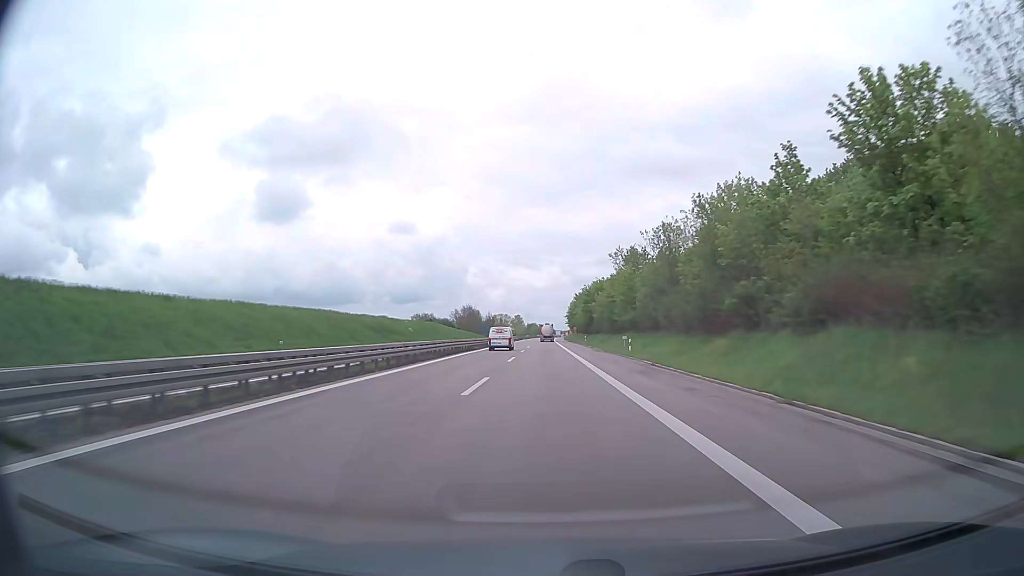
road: trunk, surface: asphalt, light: Day
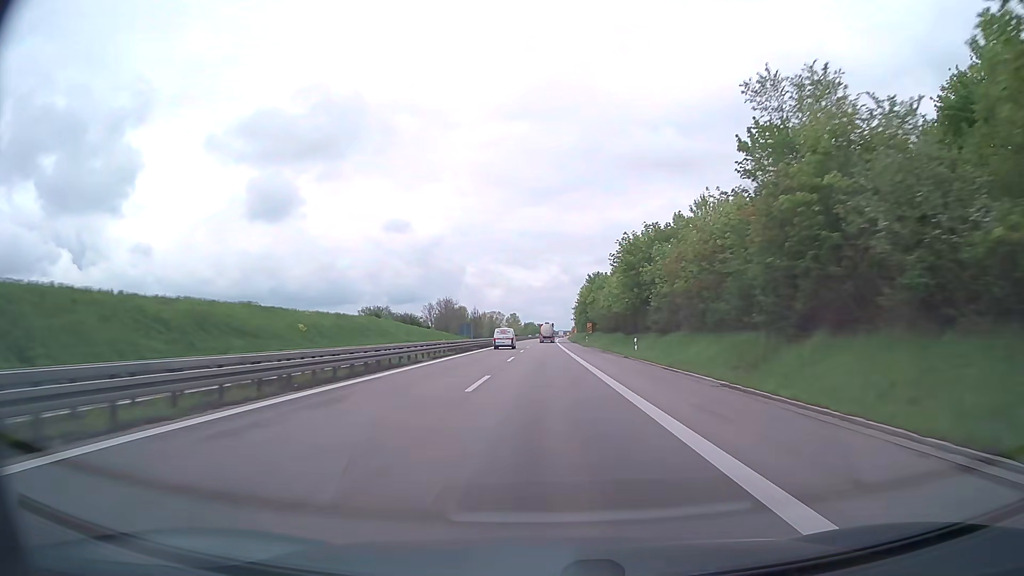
(-0.1, +53.5) m; 0°
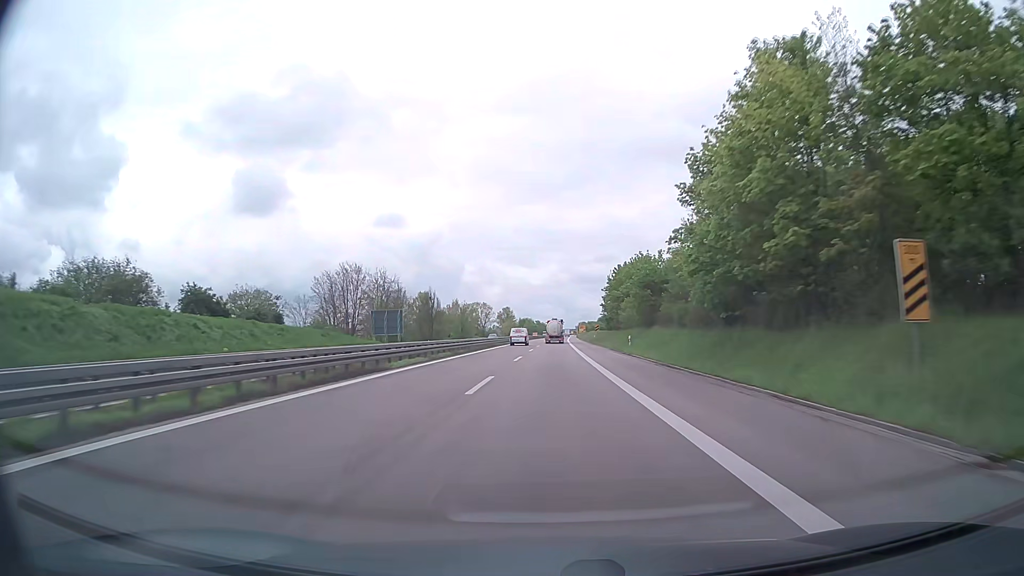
(0.0, +92.0) m; 0°
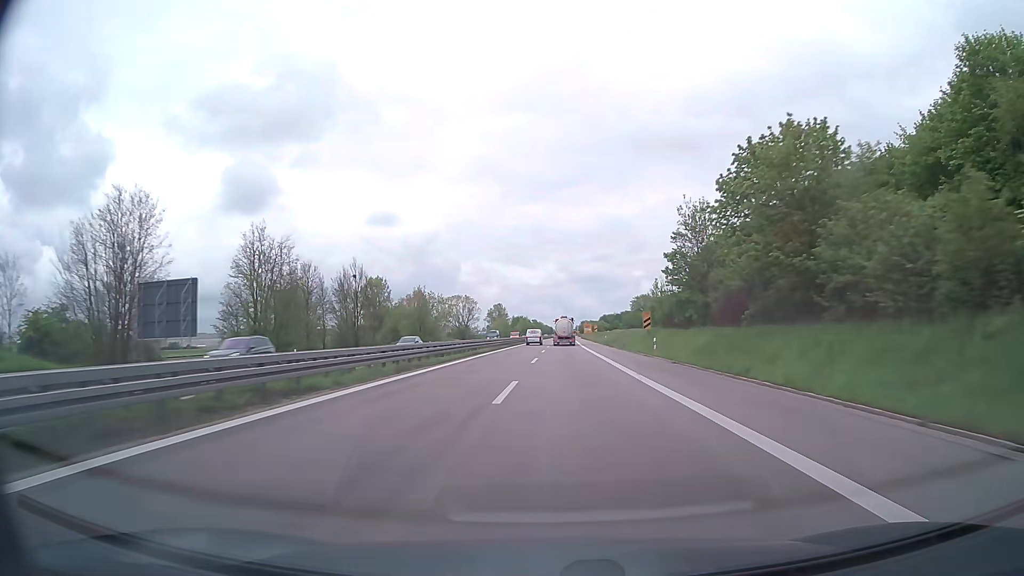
(+0.1, +56.4) m; 0°
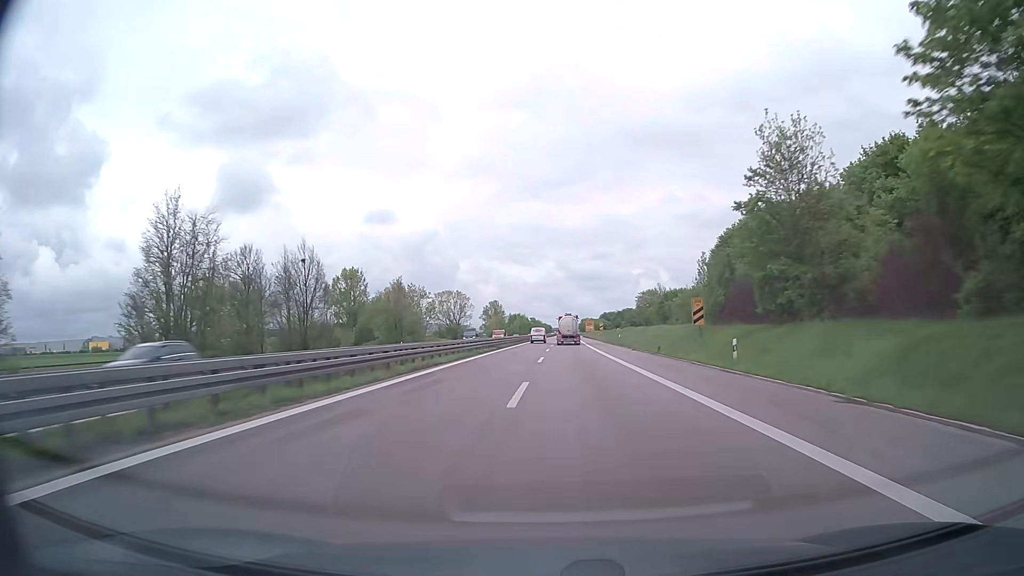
(0.0, +18.9) m; 0°
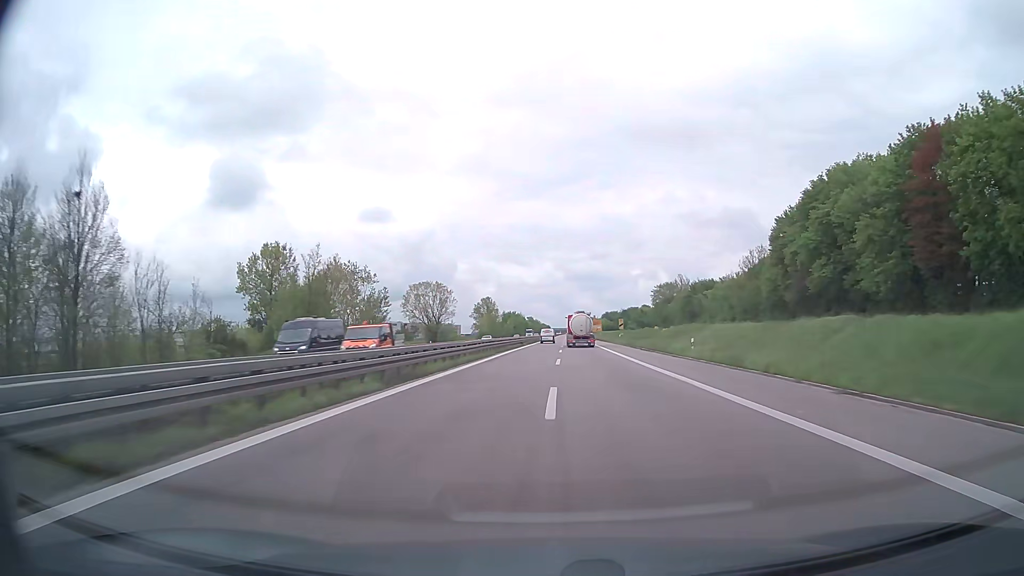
(0.0, +37.8) m; 0°
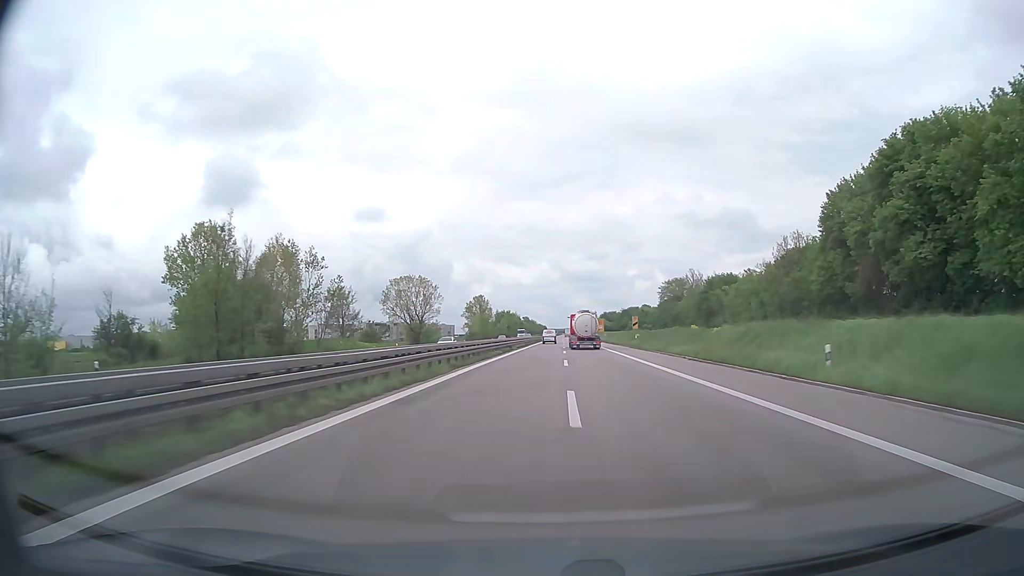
(+0.1, +19.0) m; 0°
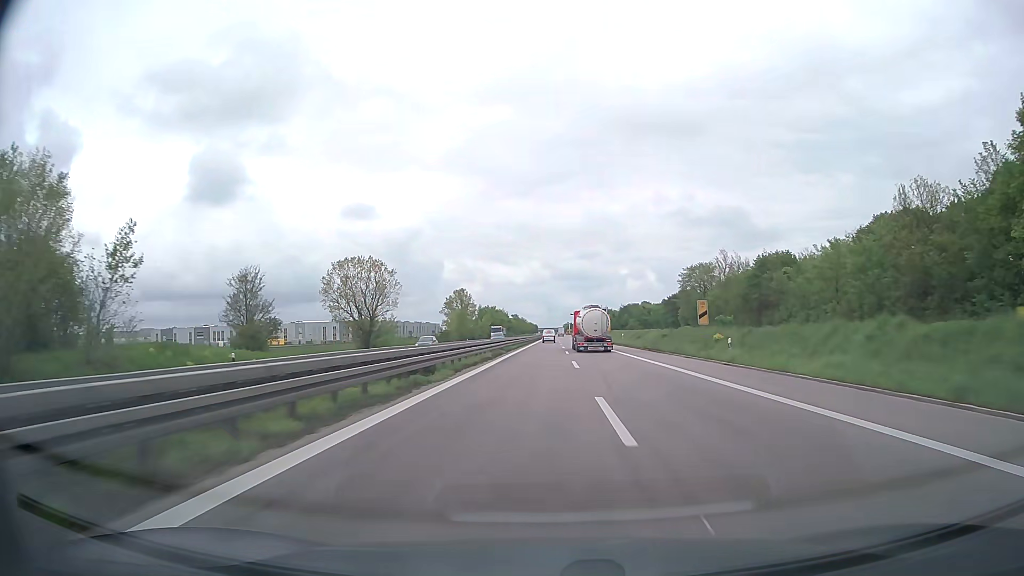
(+0.2, +38.0) m; +1°
(0, +10) (0, +20) (0, +30) (0, +40) (0, +50) (0, +60) (+1, +70) (+1, +80) (+1, +90) (+1, +100) m
